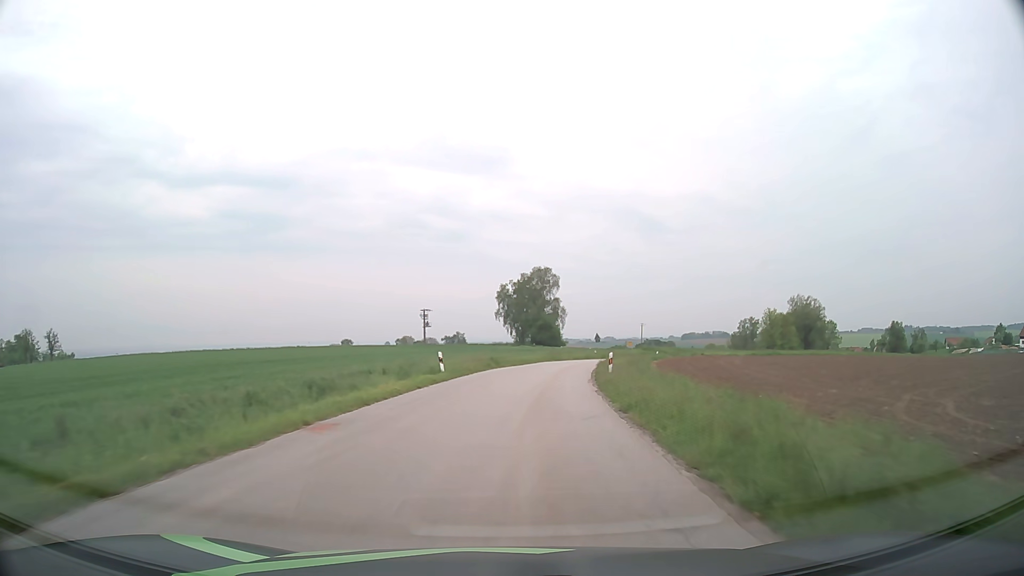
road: tertiary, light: Day
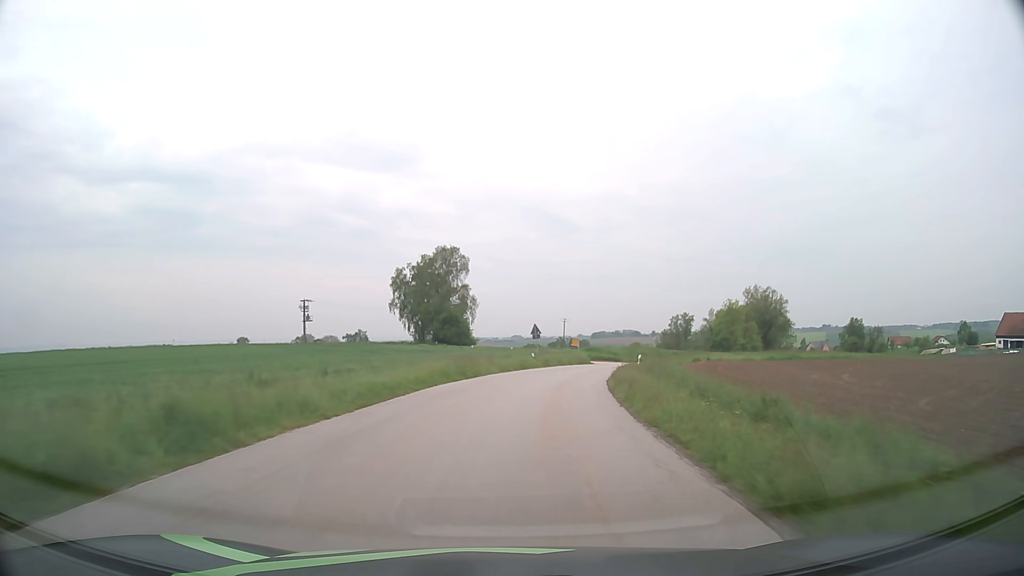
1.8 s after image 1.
(+2.0, +32.1) m; +8°
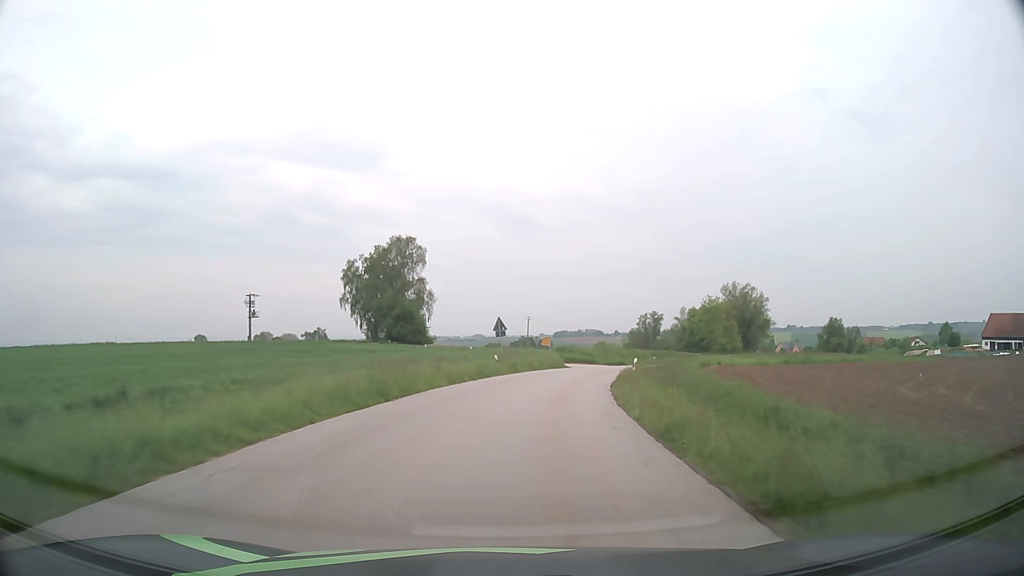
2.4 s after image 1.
(+0.3, +10.7) m; +3°
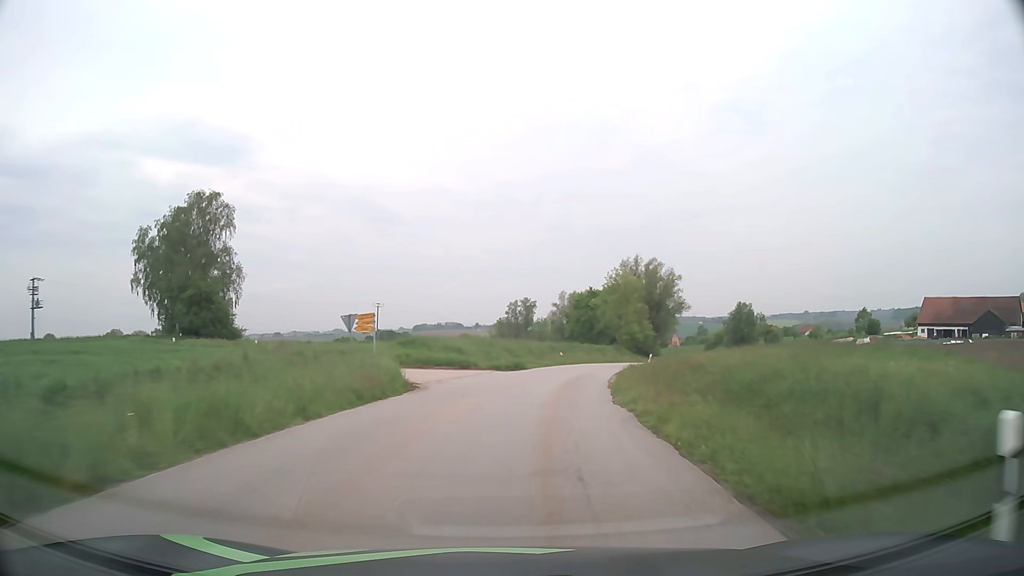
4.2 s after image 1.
(+3.2, +32.1) m; +12°
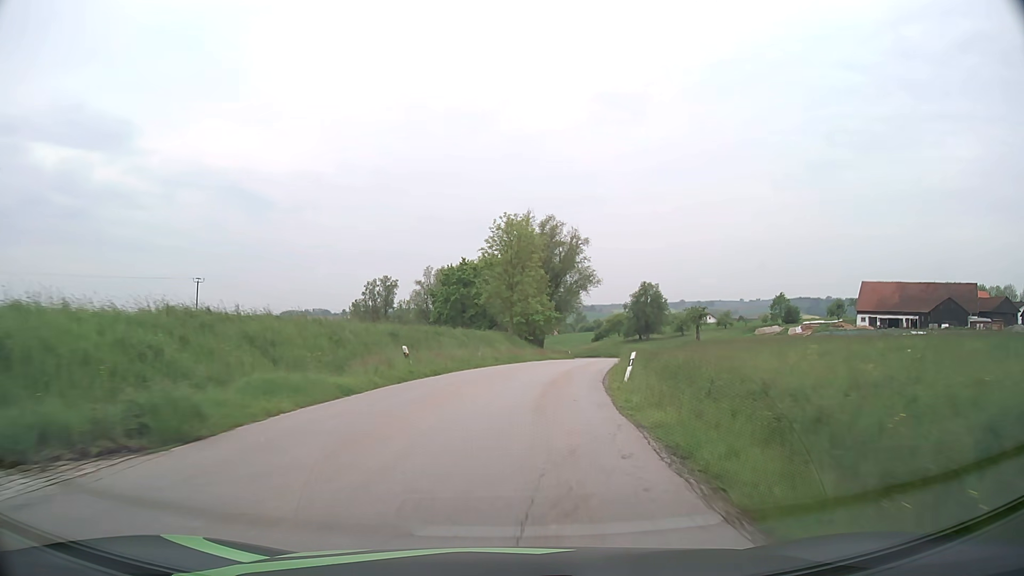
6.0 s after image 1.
(+3.3, +32.2) m; +11°
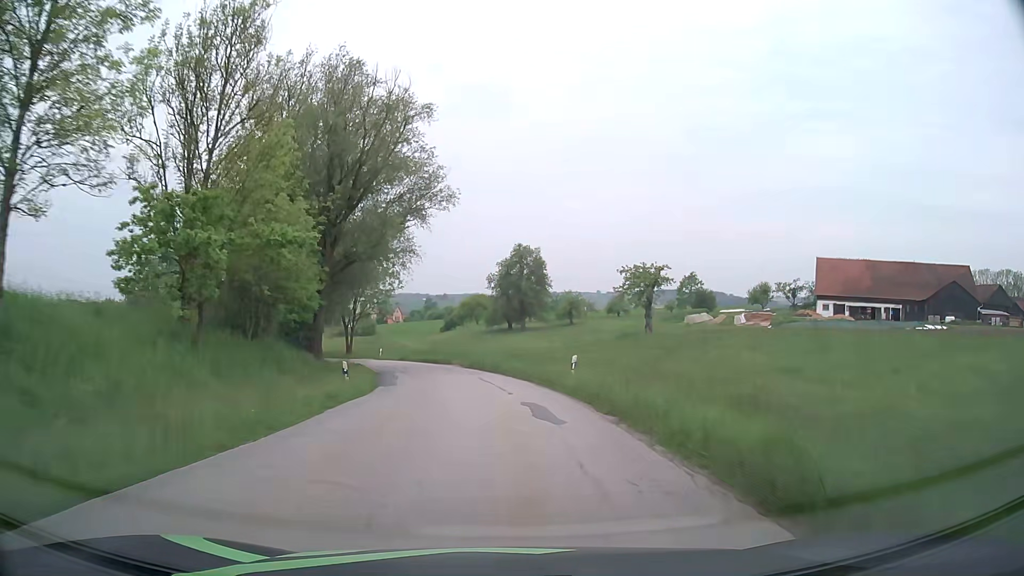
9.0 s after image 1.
(+7.2, +49.7) m; +13°
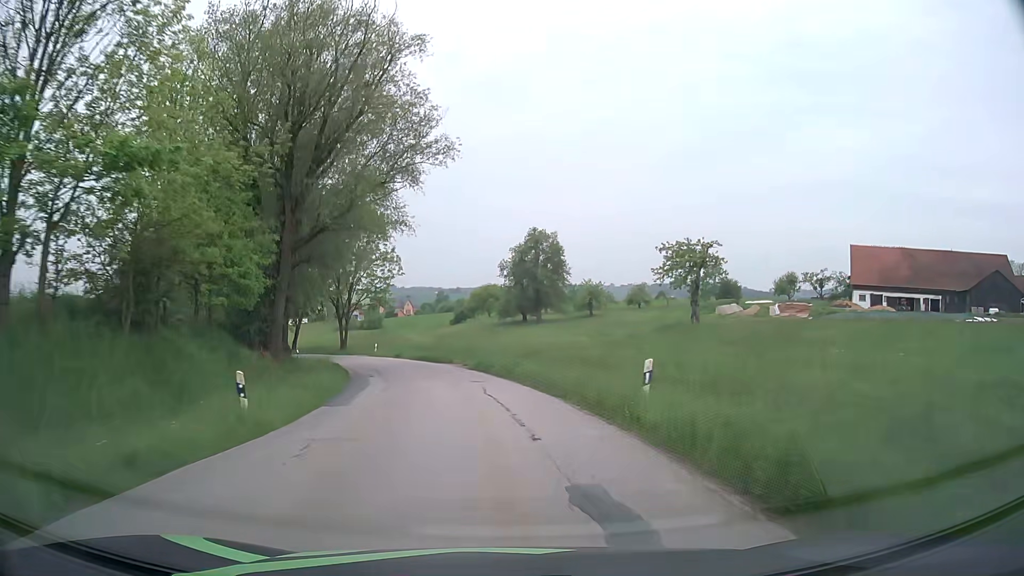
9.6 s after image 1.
(0.0, +9.3) m; -1°
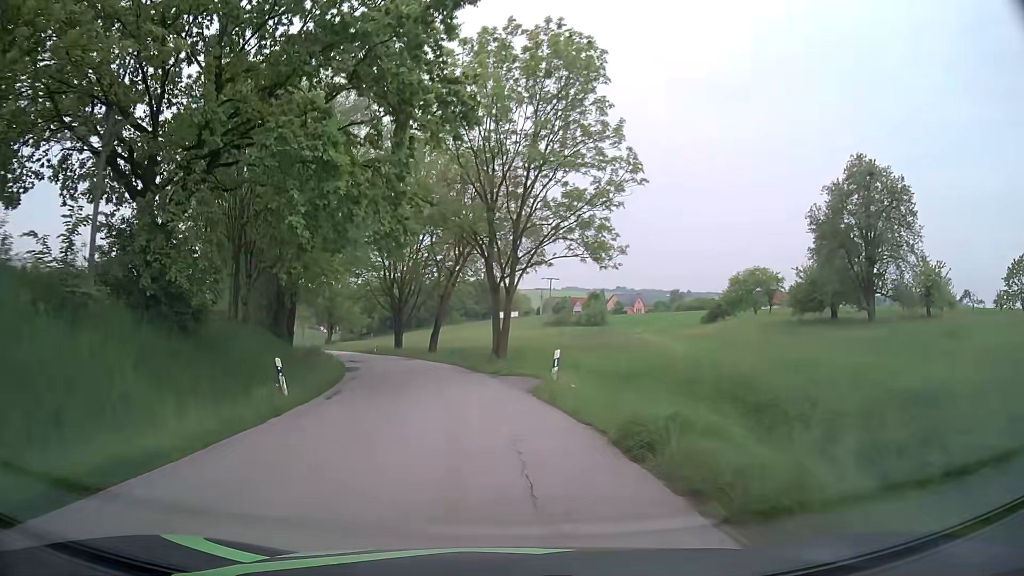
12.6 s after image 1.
(-6.4, +41.7) m; -19°
(0, +10) (-2, +20) (-3, +30) (-6, +39) (-9, +49) (-12, +58) (-16, +68) (-20, +77) (-25, +86) (-29, +95) m
